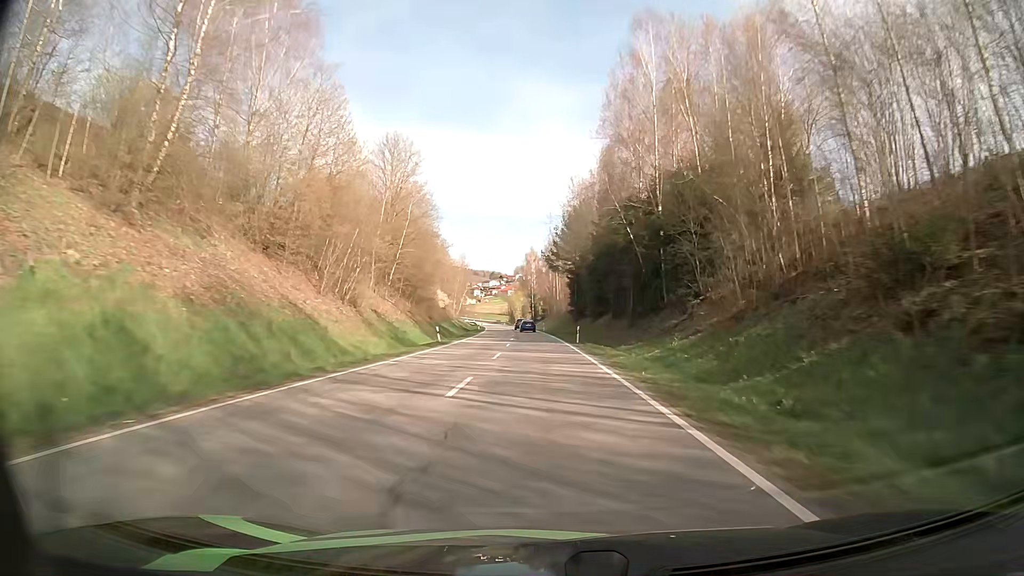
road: secondary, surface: asphalt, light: Day
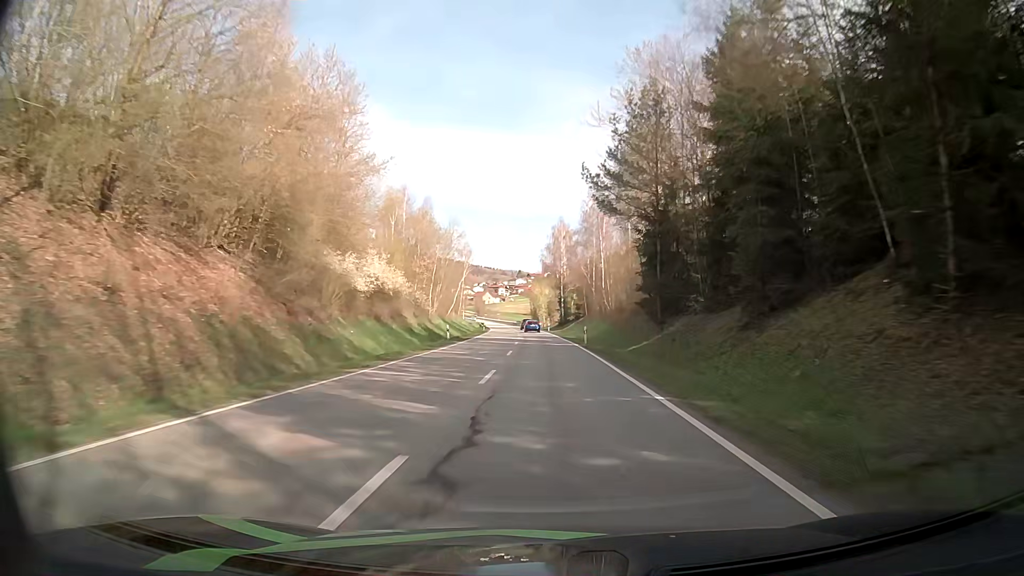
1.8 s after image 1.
(-1.0, +45.6) m; -2°
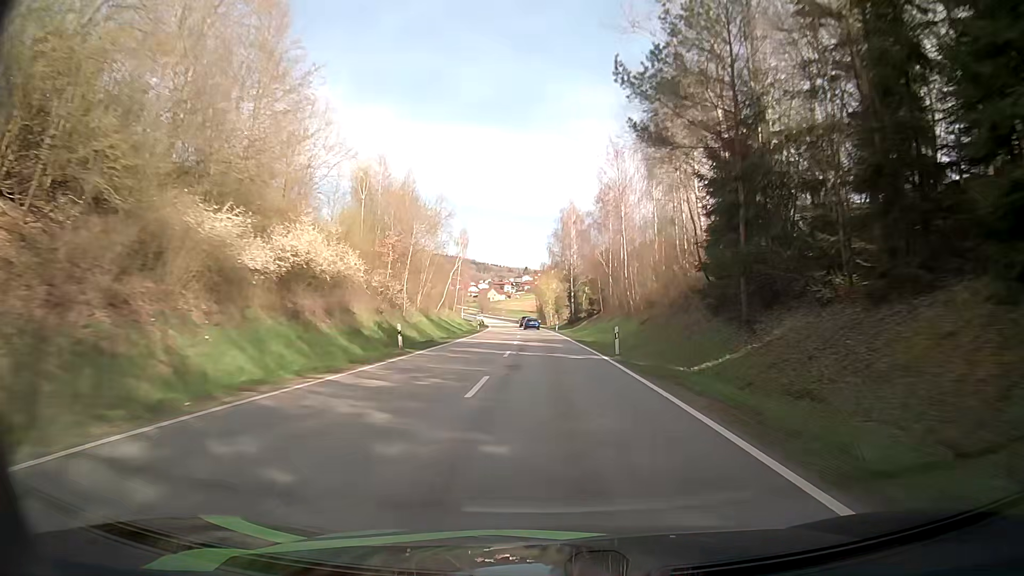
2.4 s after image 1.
(-0.1, +15.1) m; -1°
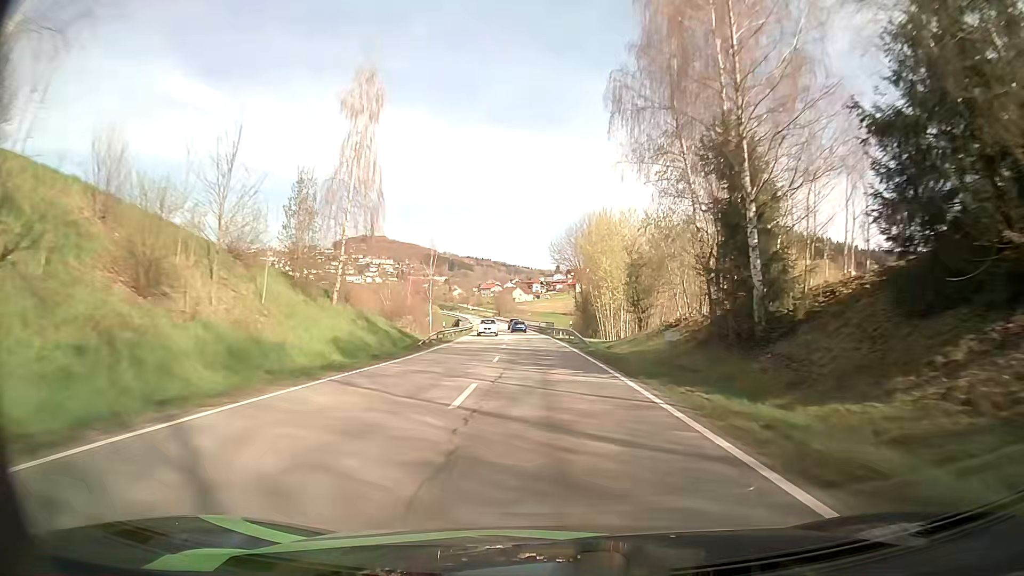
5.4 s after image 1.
(-1.8, +73.2) m; -2°
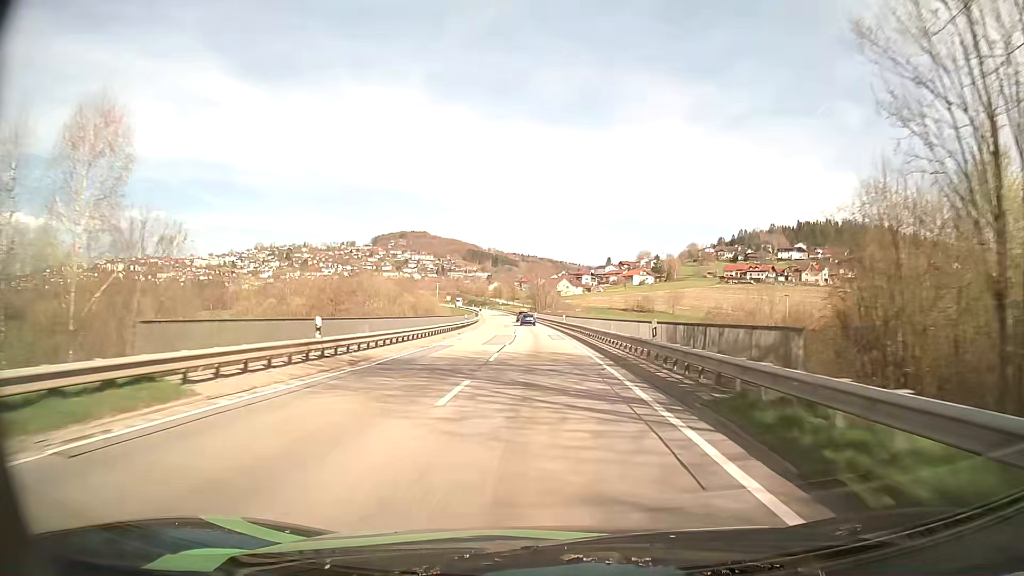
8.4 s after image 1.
(-2.8, +70.7) m; -4°
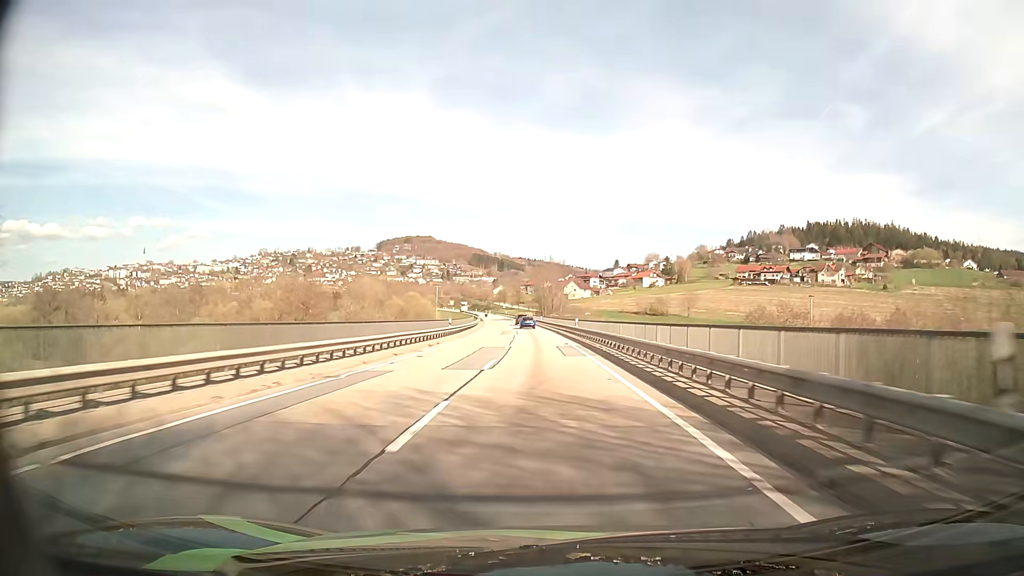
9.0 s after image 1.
(0.0, +13.9) m; -1°
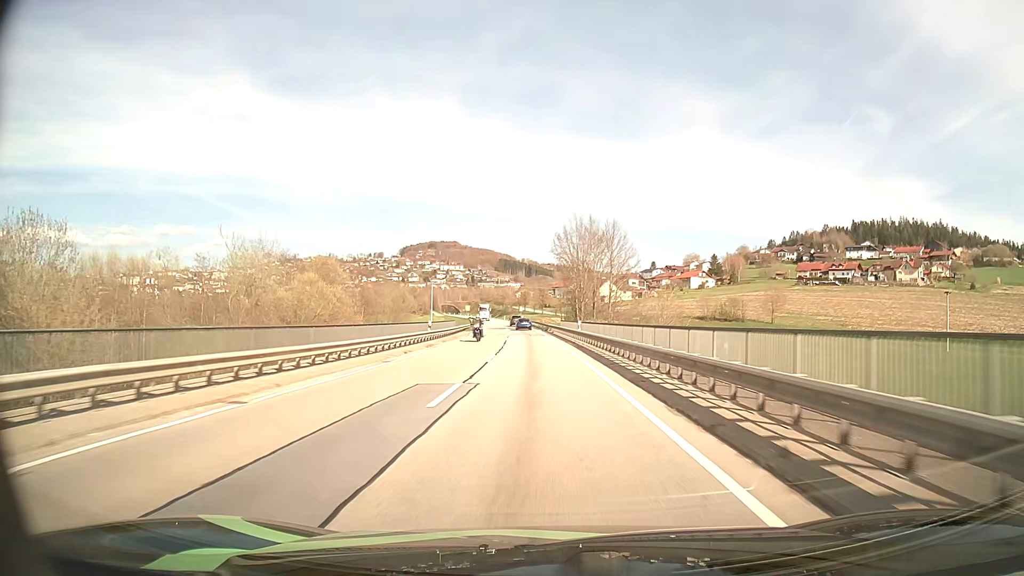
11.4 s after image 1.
(-1.0, +55.9) m; -2°
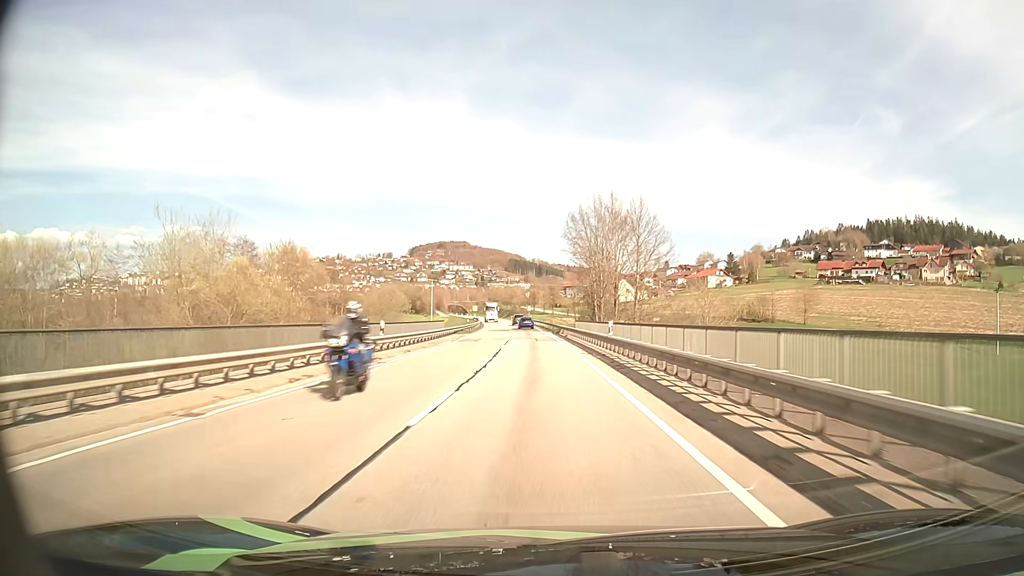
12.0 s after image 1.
(-0.1, +14.0) m; -1°
(0, +10) (0, +20) (0, +30) (-1, +40) (-1, +50) (-2, +60) (-2, +70) (-3, +80) (-4, +90) (-4, +100) m
